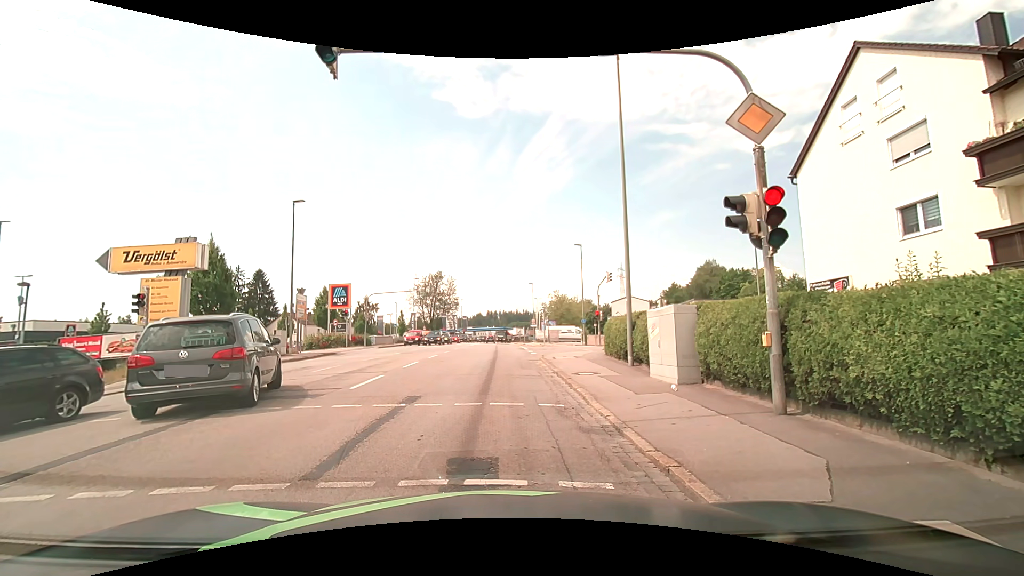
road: tertiary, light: Day
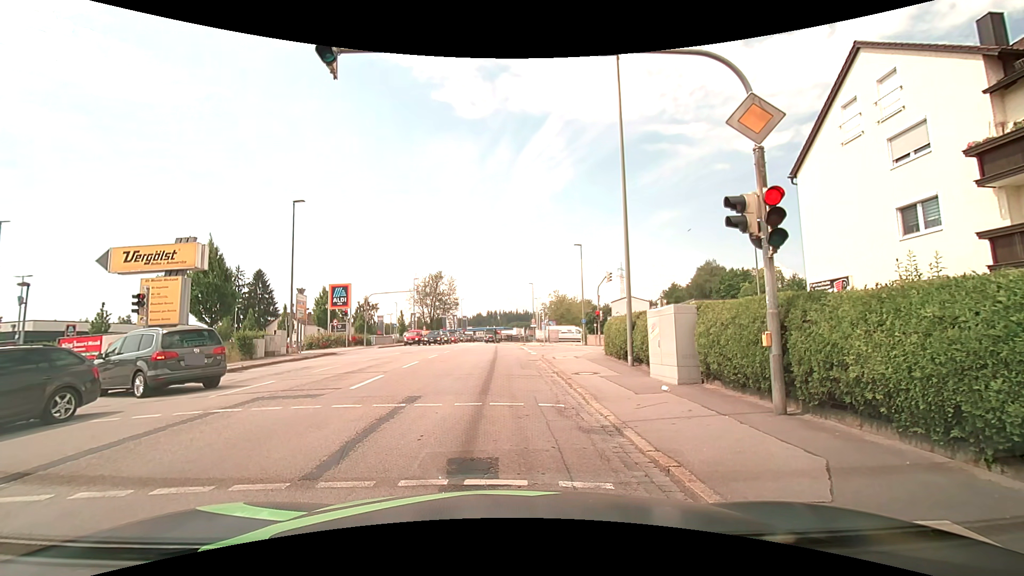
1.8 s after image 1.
(0.0, 0.0) m; 0°
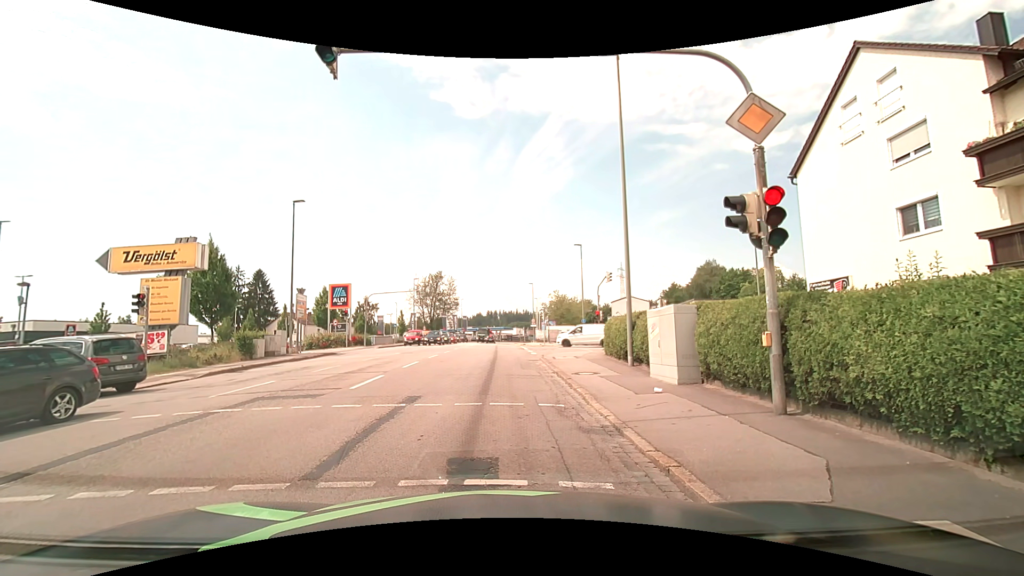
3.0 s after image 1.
(0.0, 0.0) m; 0°
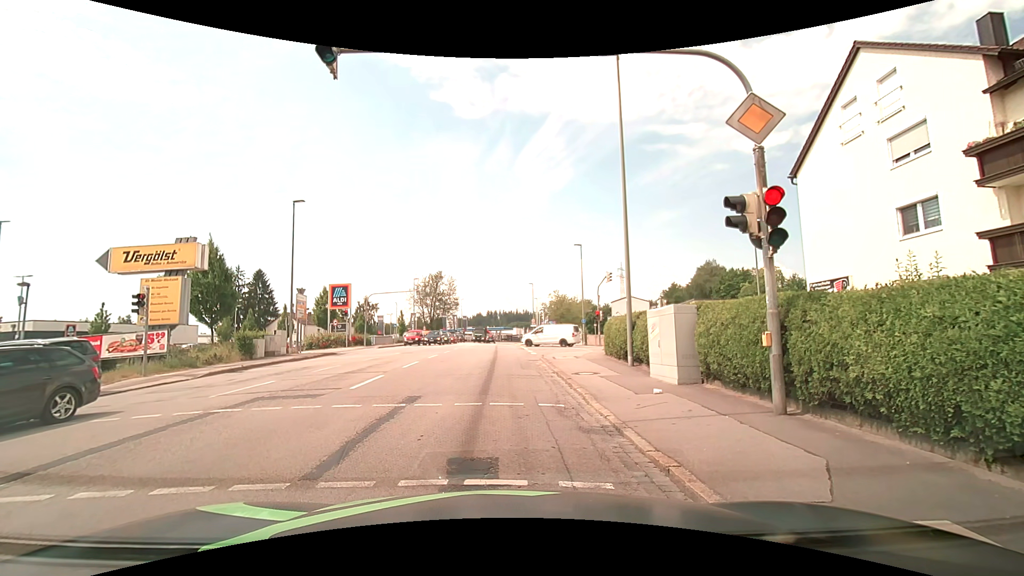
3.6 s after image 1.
(0.0, 0.0) m; 0°
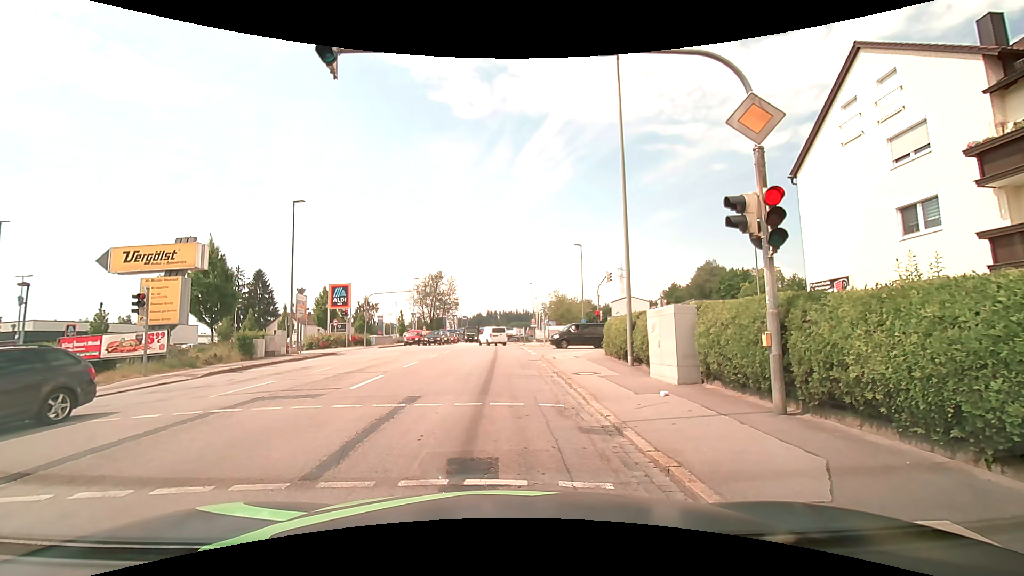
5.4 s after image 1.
(0.0, 0.0) m; 0°
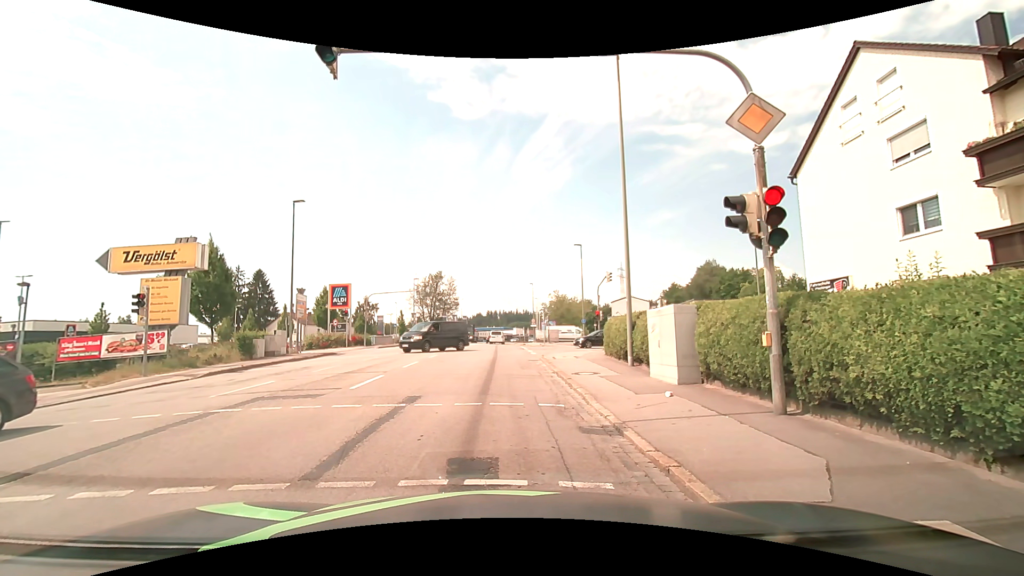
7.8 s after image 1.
(0.0, 0.0) m; 0°
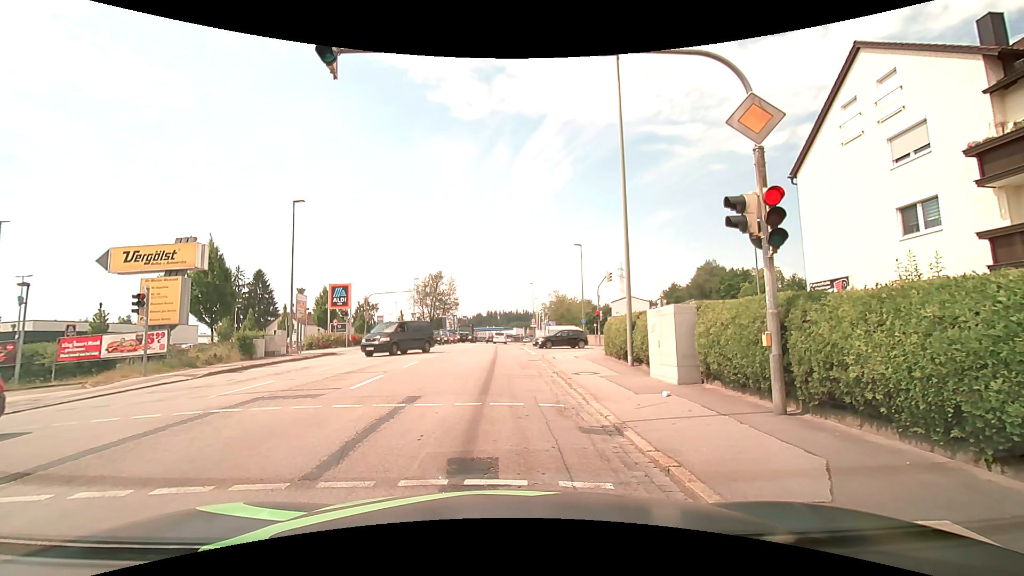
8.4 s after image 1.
(0.0, 0.0) m; 0°
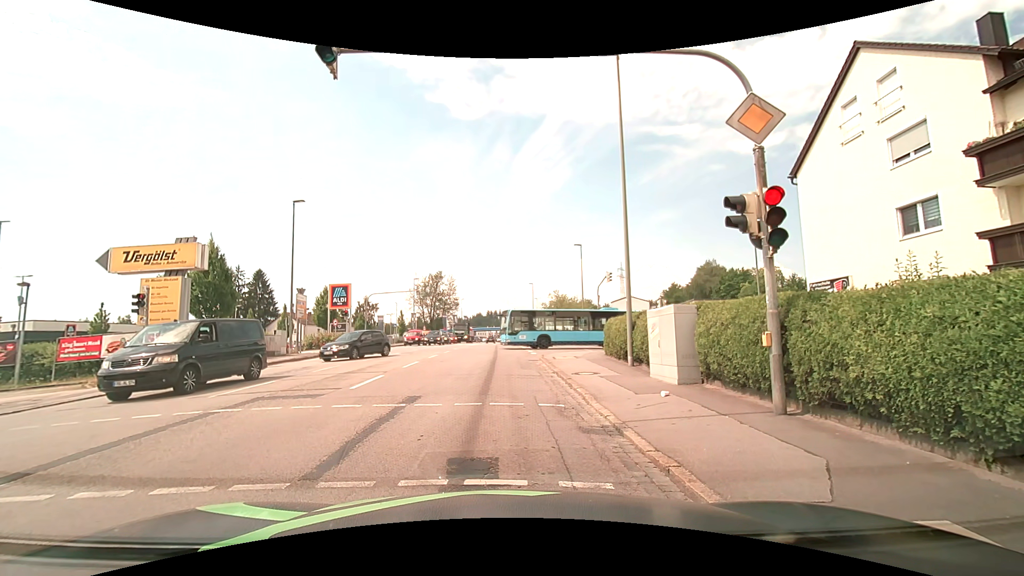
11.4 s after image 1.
(0.0, 0.0) m; 0°
(0, +10) (0, +20) (-1, +30) (-1, +40) (-1, +50) (-2, +60) (-2, +70) (-2, +80) (-2, +90) (-1, +100) m
